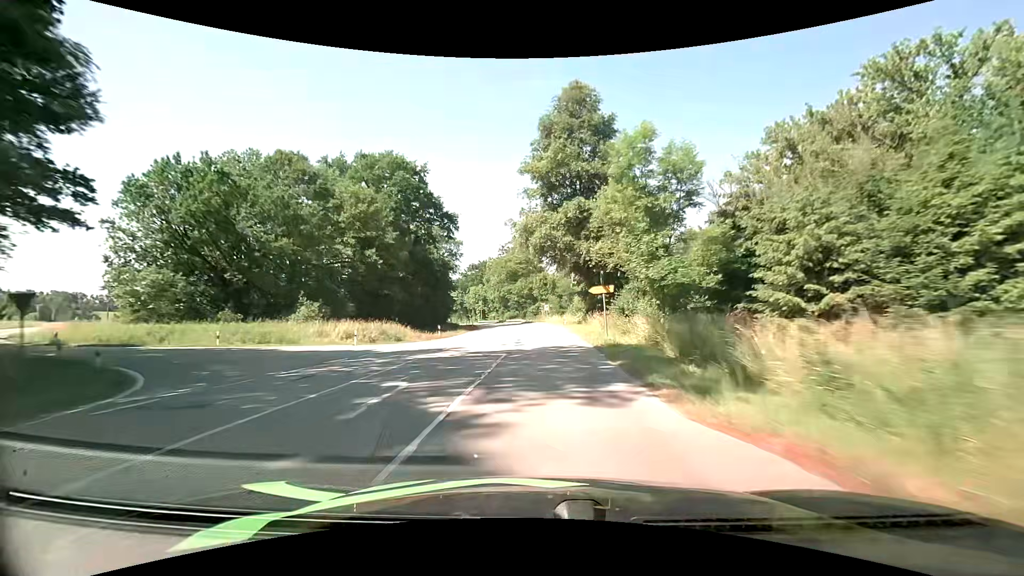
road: secondary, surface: asphalt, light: Day
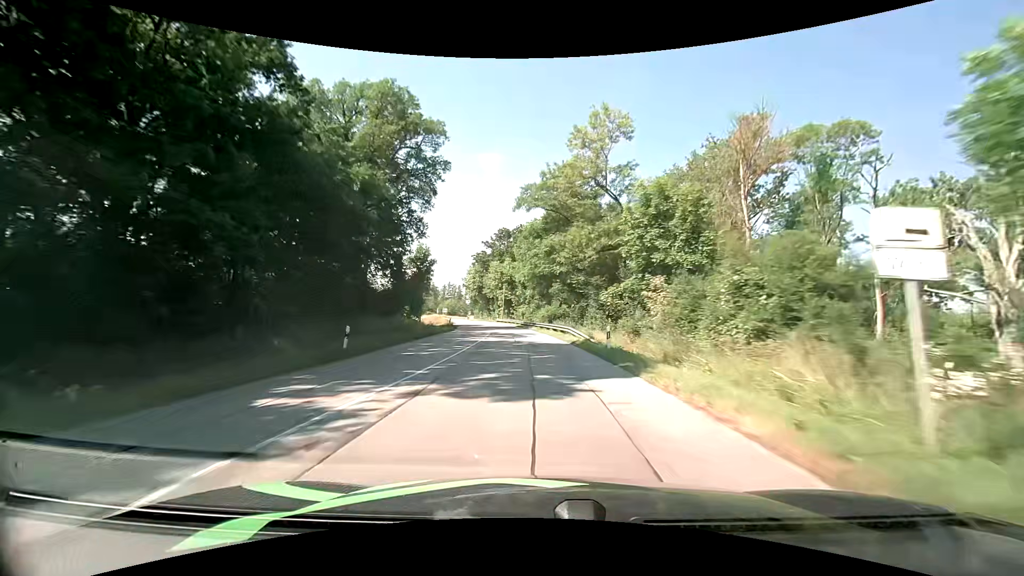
(-1.5, +67.1) m; -5°
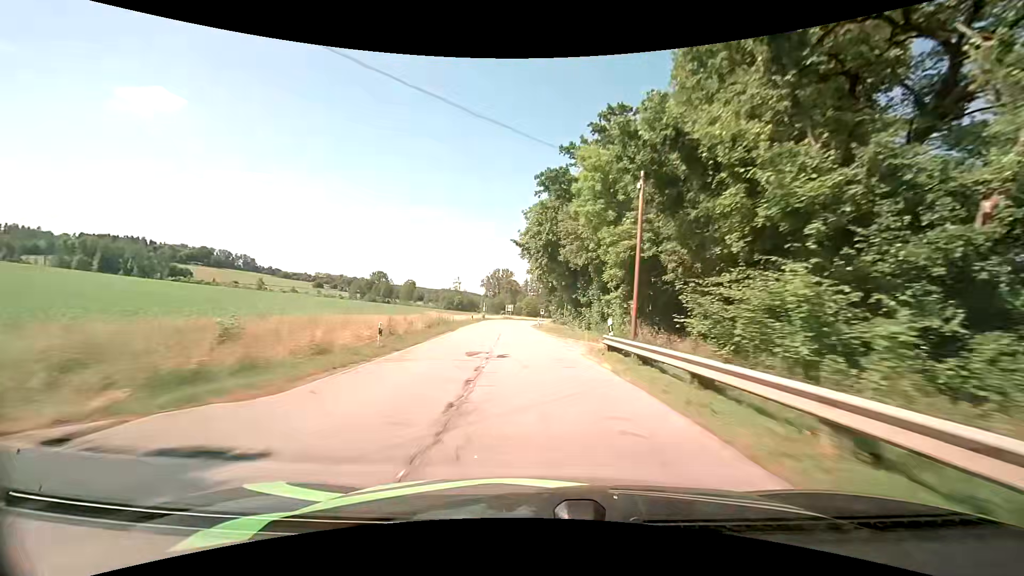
(-6.0, +67.8) m; -10°
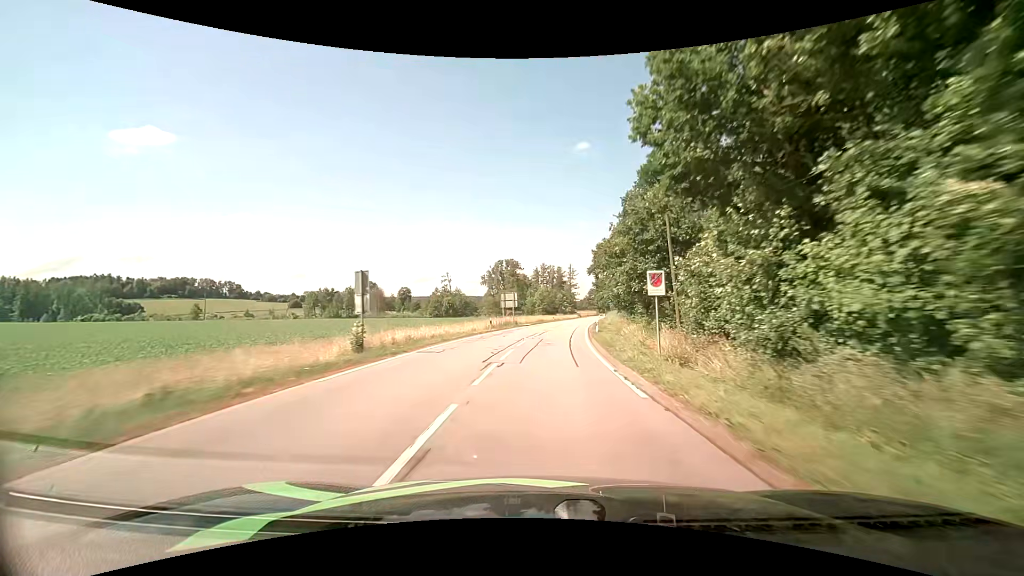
(-3.4, +65.3) m; -2°
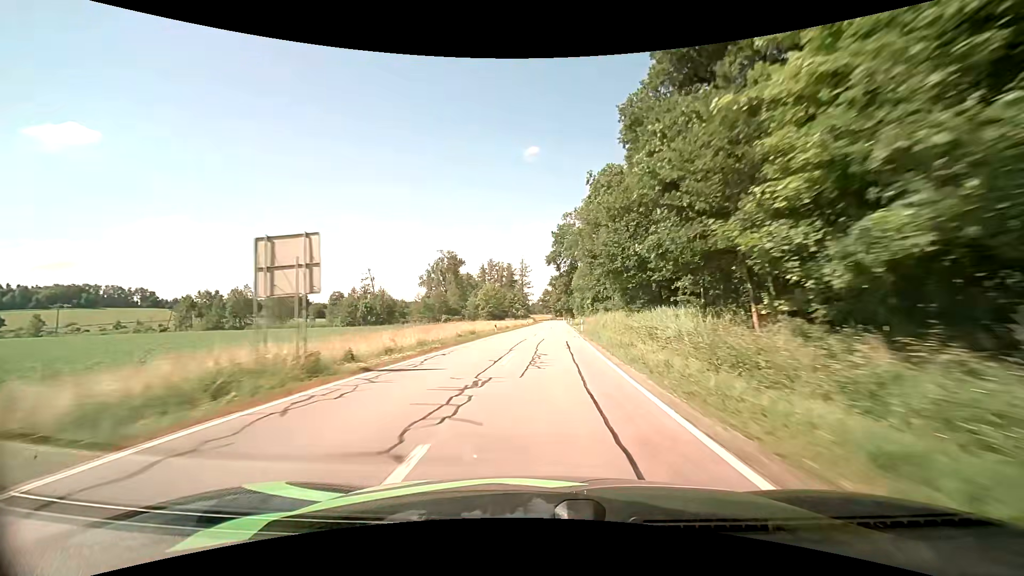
(+1.8, +39.0) m; +6°
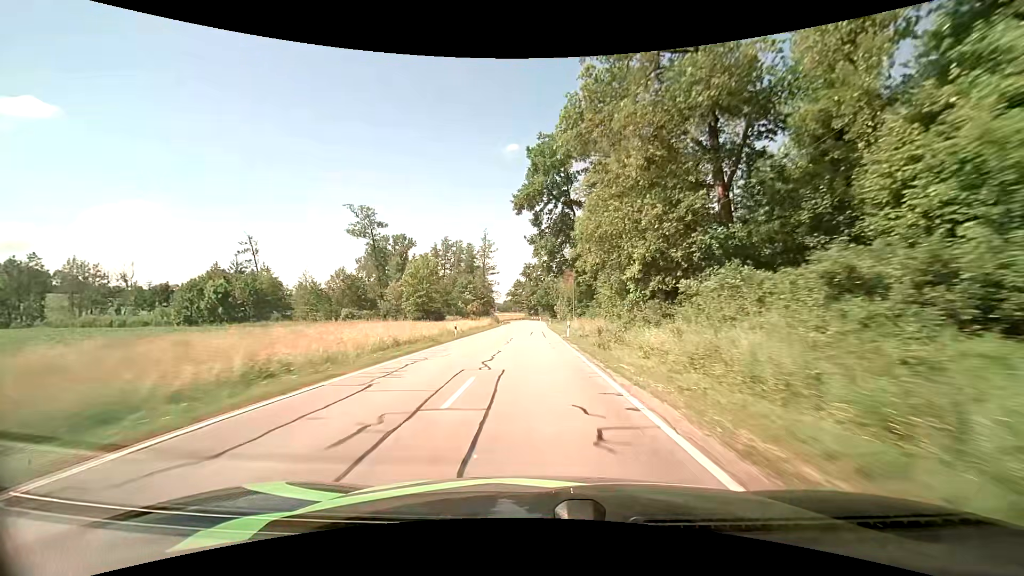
(+1.9, +53.7) m; +3°
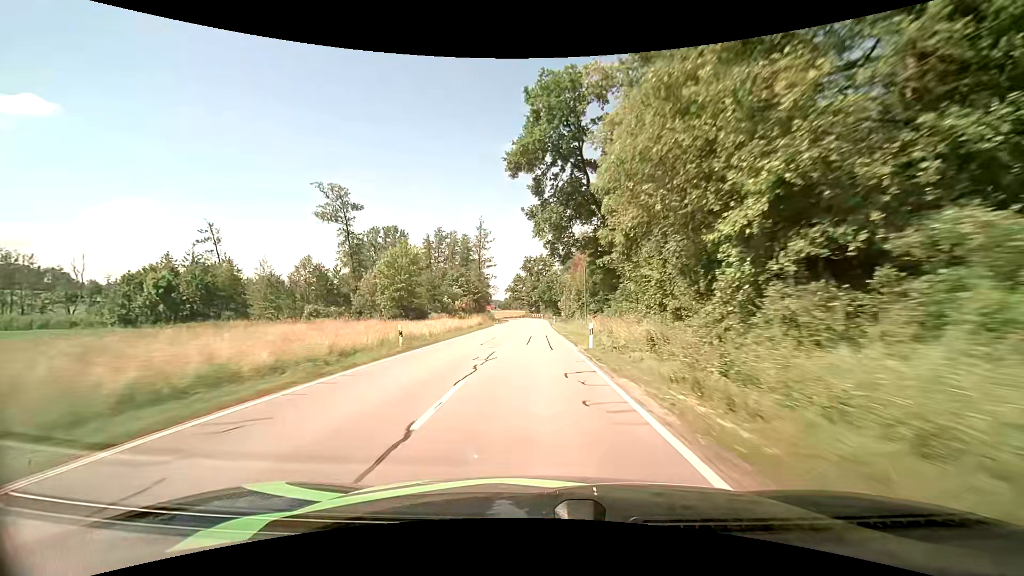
(0.0, +13.7) m; 0°
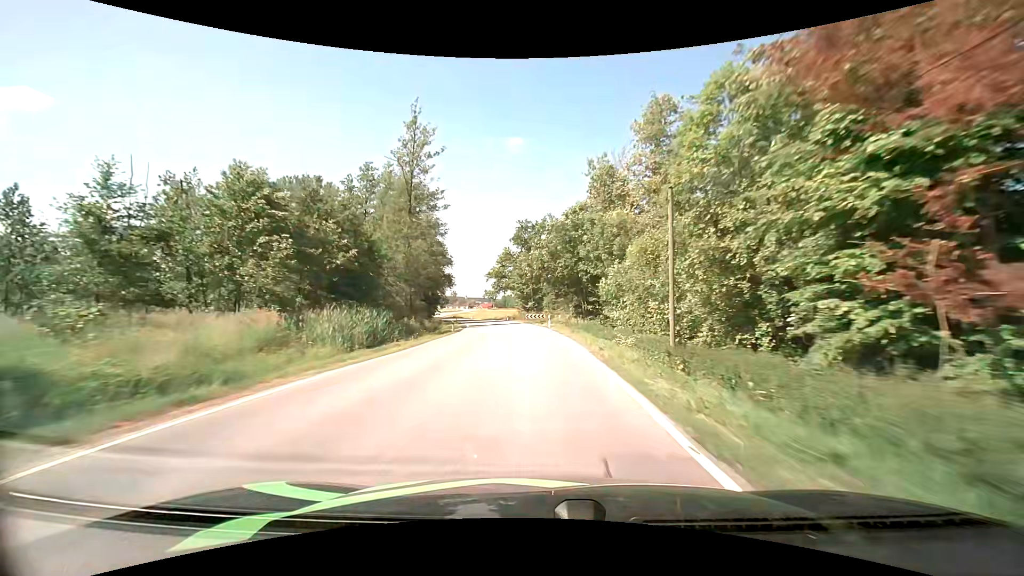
(-0.1, +65.7) m; 0°
(0, +10) (0, +20) (0, +30) (-1, +40) (-2, +50) (-3, +60) (-5, +70) (-6, +80) (-9, +89) (-11, +99) m
